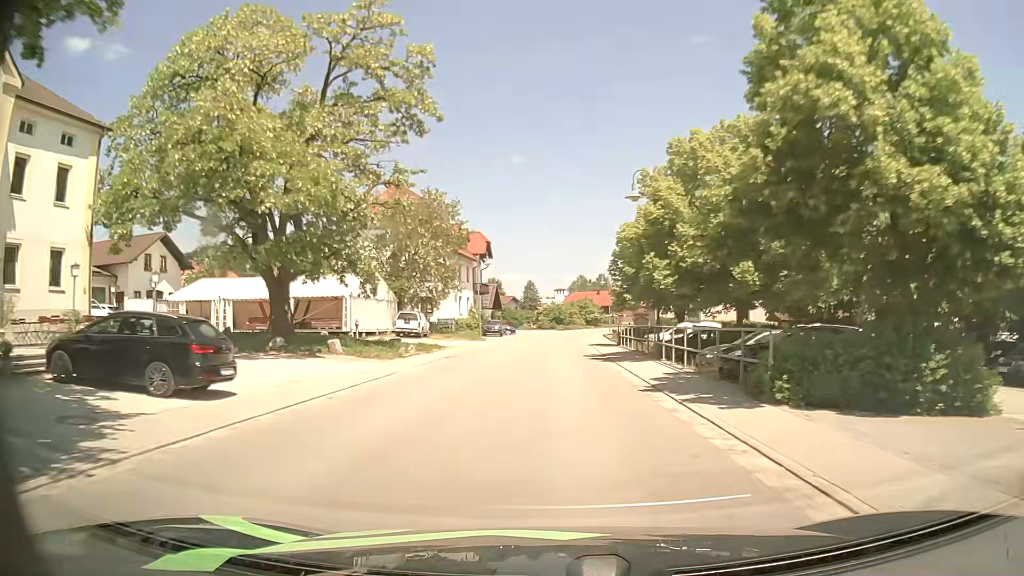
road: secondary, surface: asphalt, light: Day
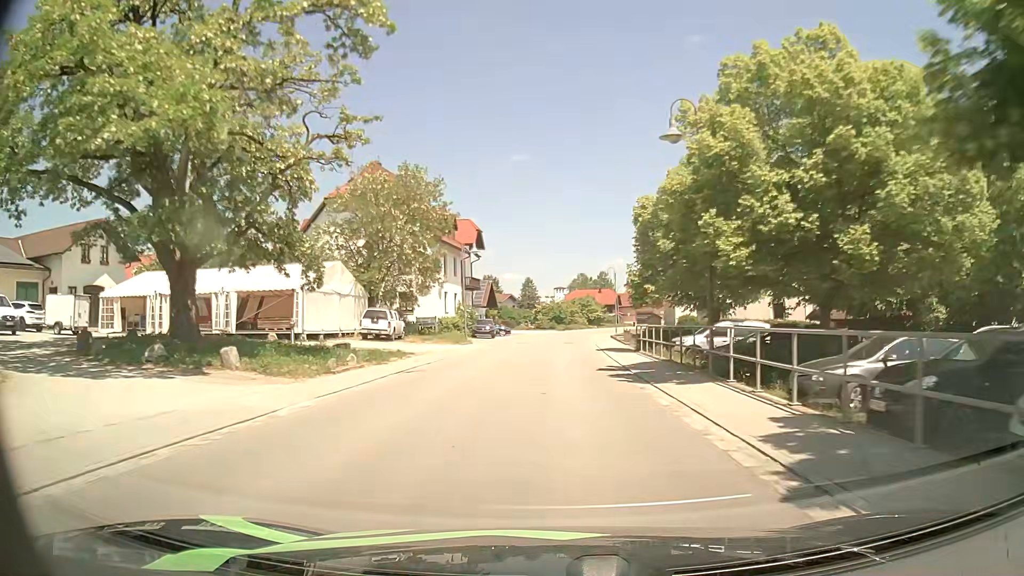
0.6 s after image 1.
(0.0, +8.5) m; 0°
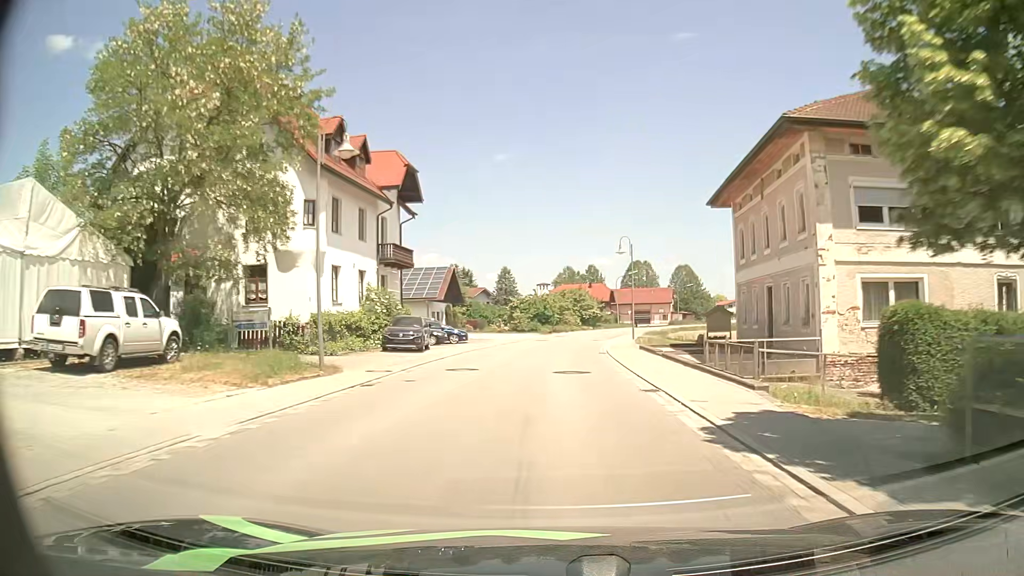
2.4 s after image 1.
(+0.2, +25.6) m; +2°
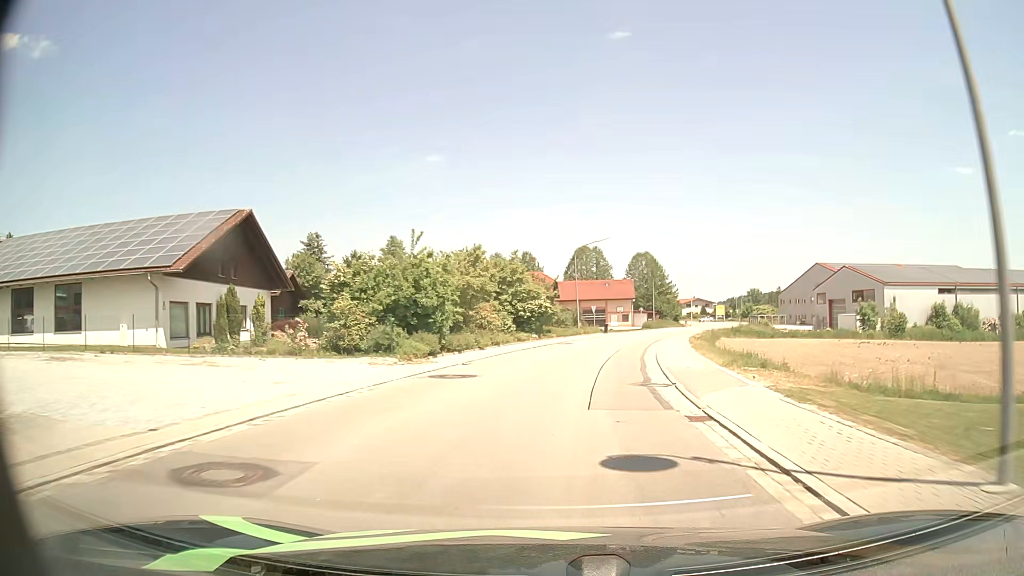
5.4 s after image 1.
(+1.5, +41.6) m; +5°
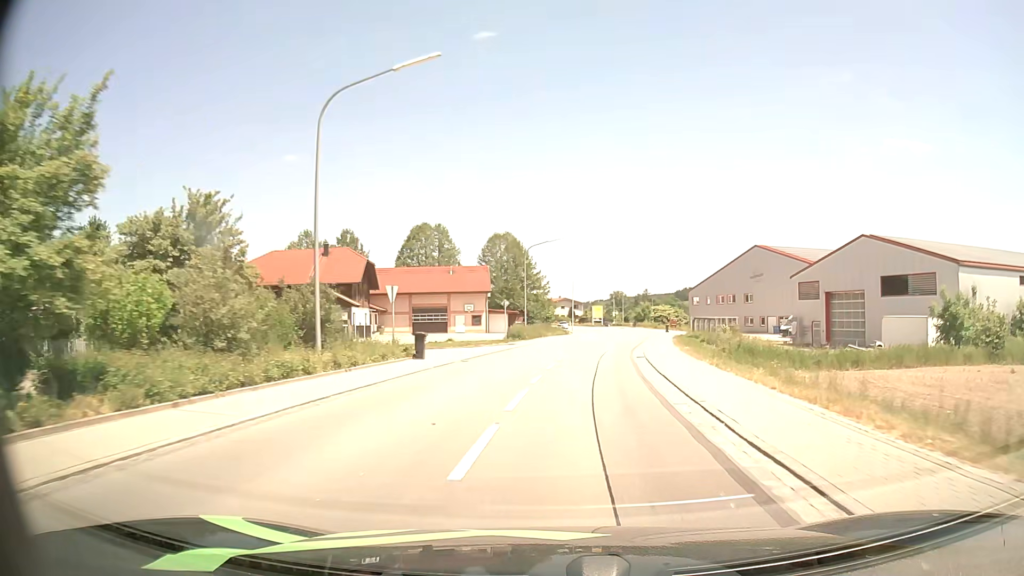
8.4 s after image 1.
(+4.4, +39.9) m; +13°
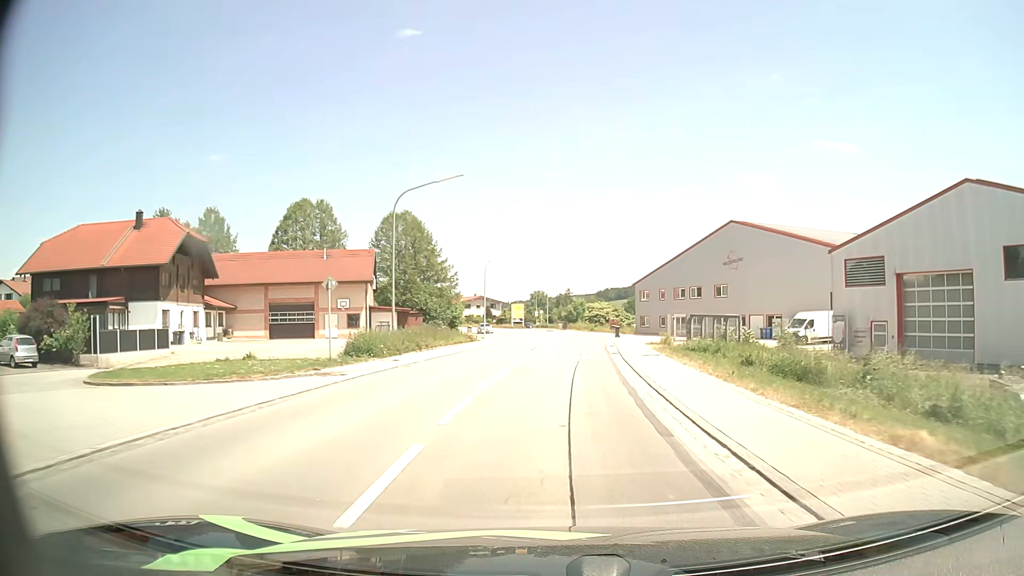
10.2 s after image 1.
(+1.4, +23.7) m; +7°
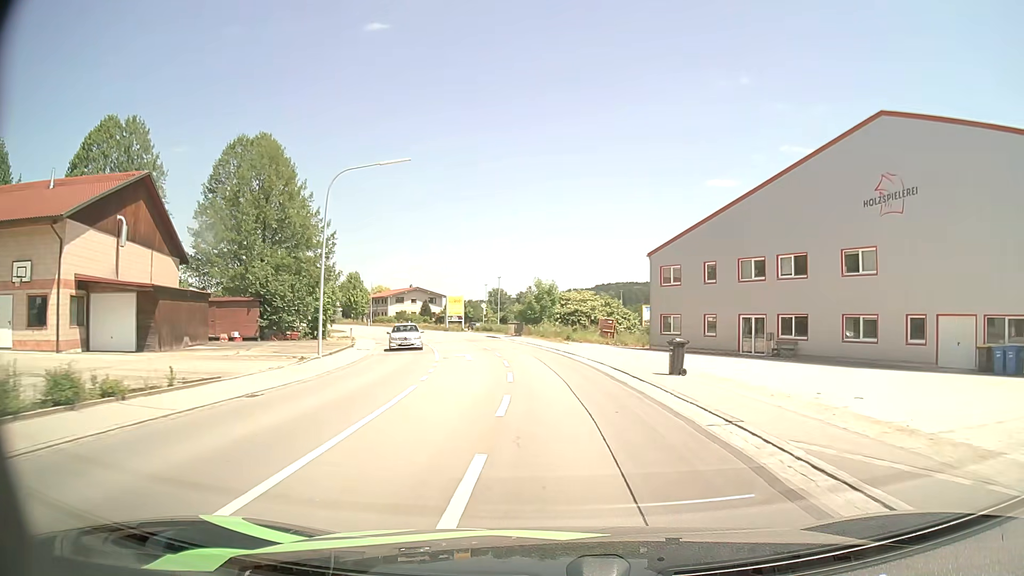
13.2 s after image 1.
(+1.3, +39.5) m; +3°
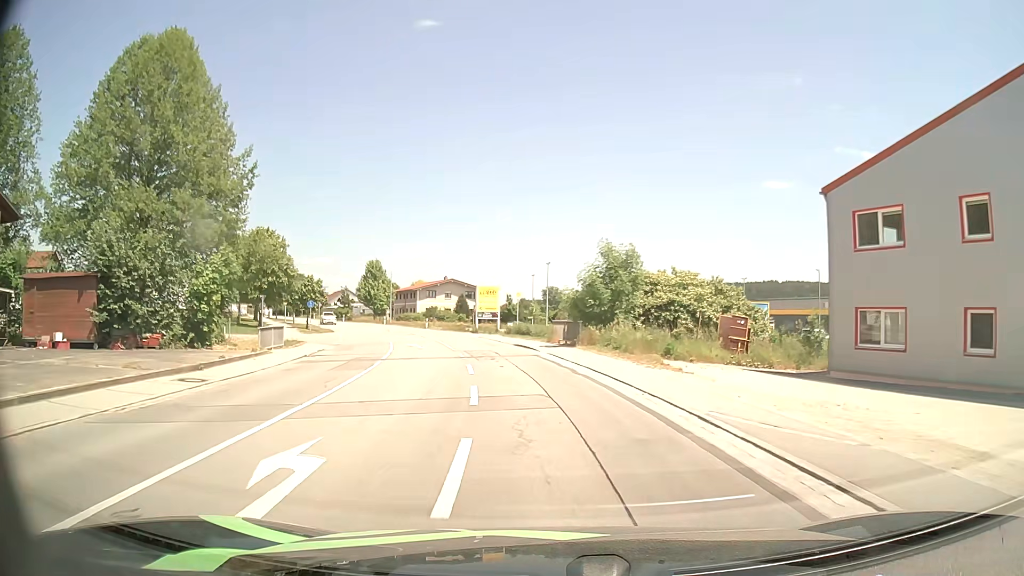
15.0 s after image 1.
(-0.7, +23.3) m; -5°
(0, +10) (-1, +20) (-3, +30) (-5, +40) (-8, +49) (-11, +59) (-15, +68) (-19, +77) (-24, +86) (-28, +95) m
